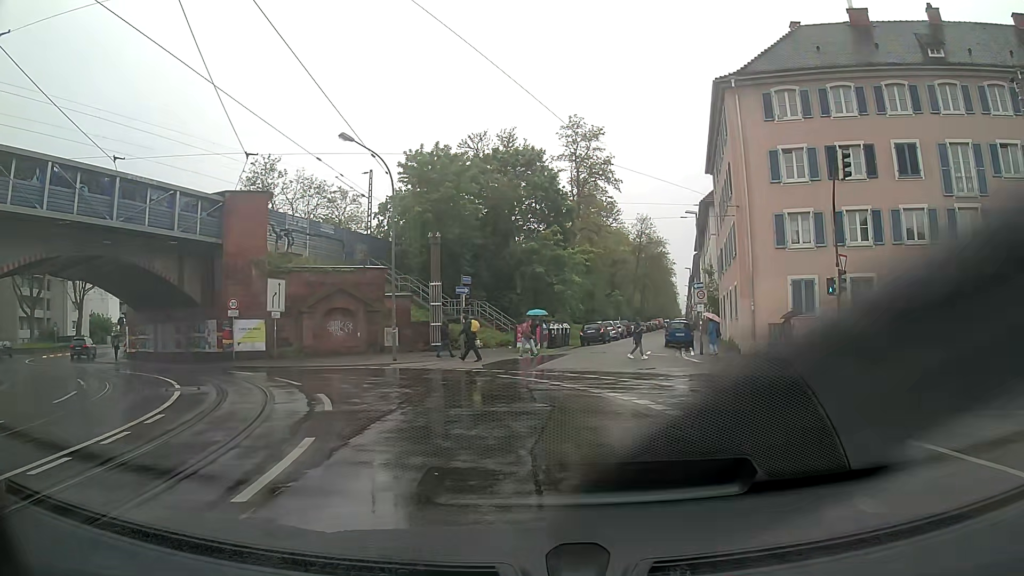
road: primary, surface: asphalt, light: Day
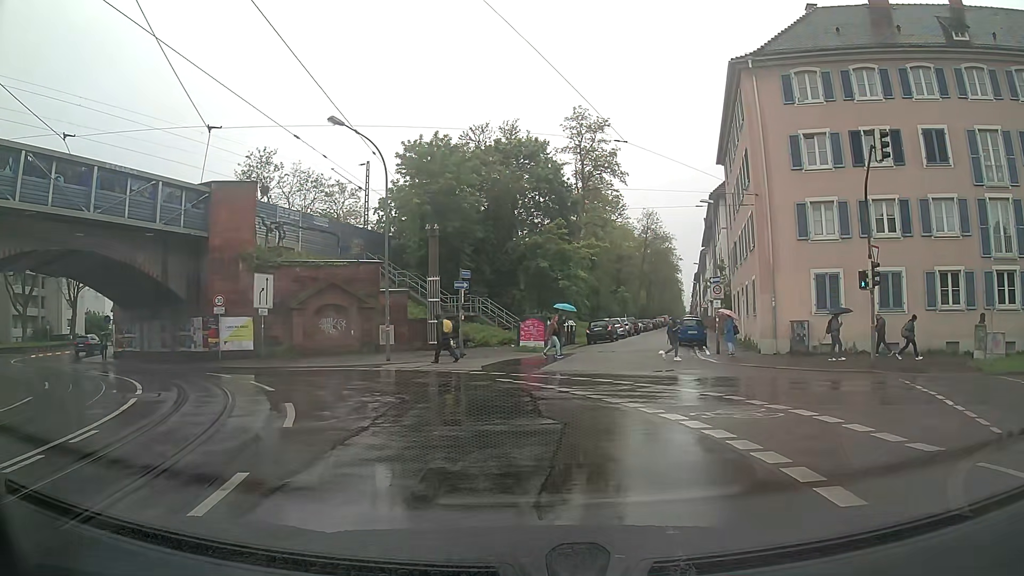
(0.0, +2.2) m; +1°
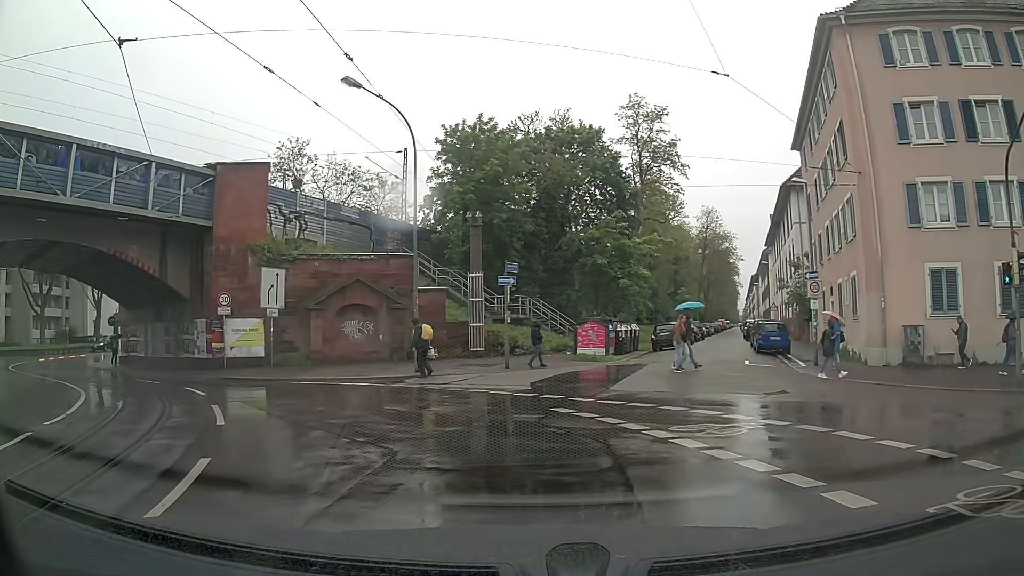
(-0.1, +5.2) m; -3°
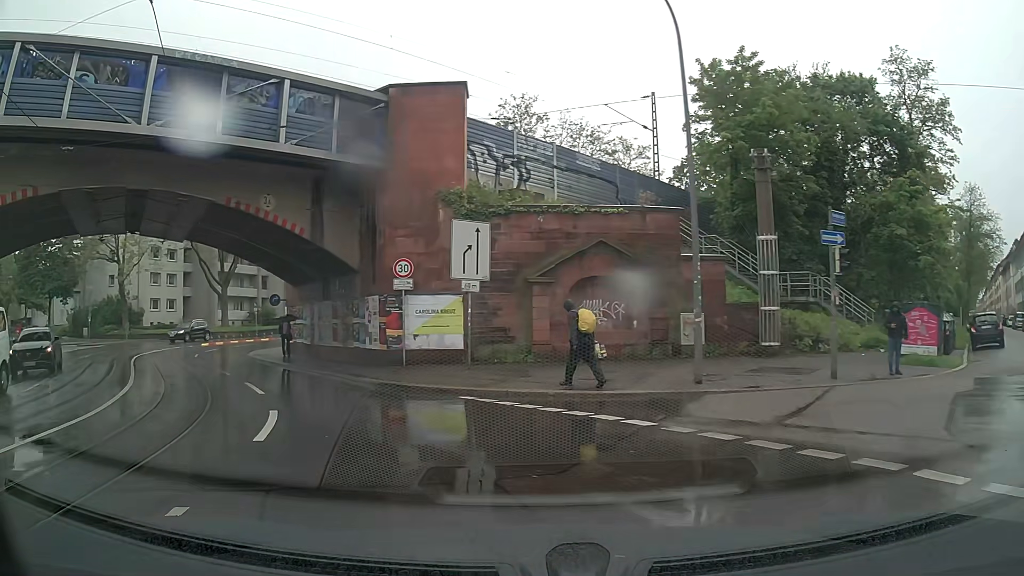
(-1.8, +9.0) m; -23°
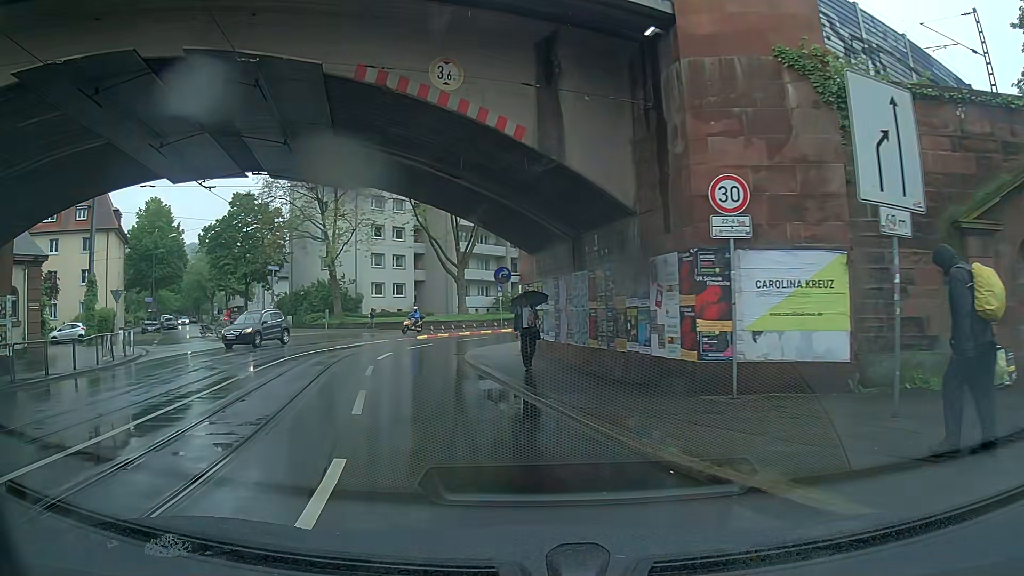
(-2.0, +10.6) m; -20°
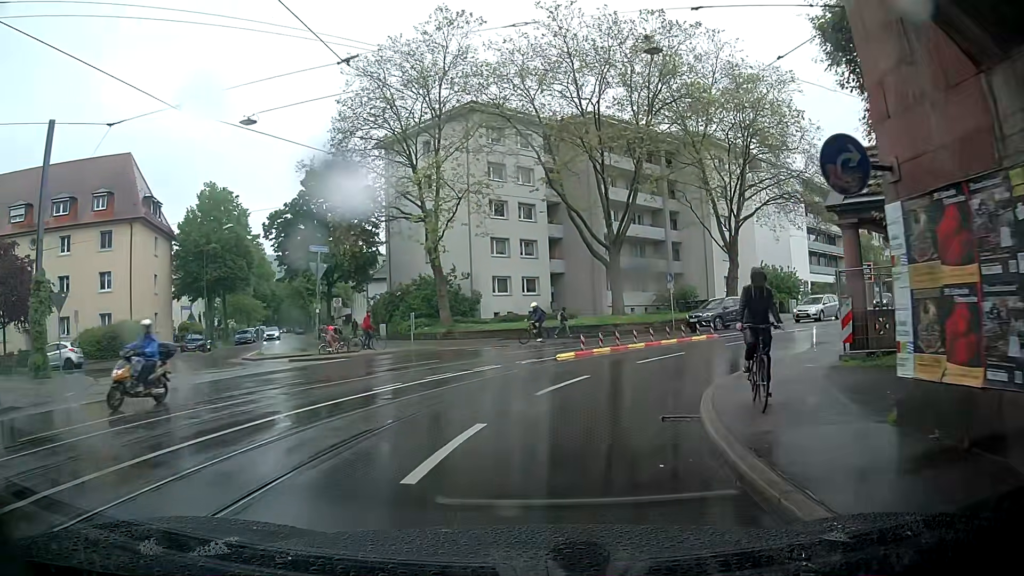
(-2.4, +15.9) m; -9°
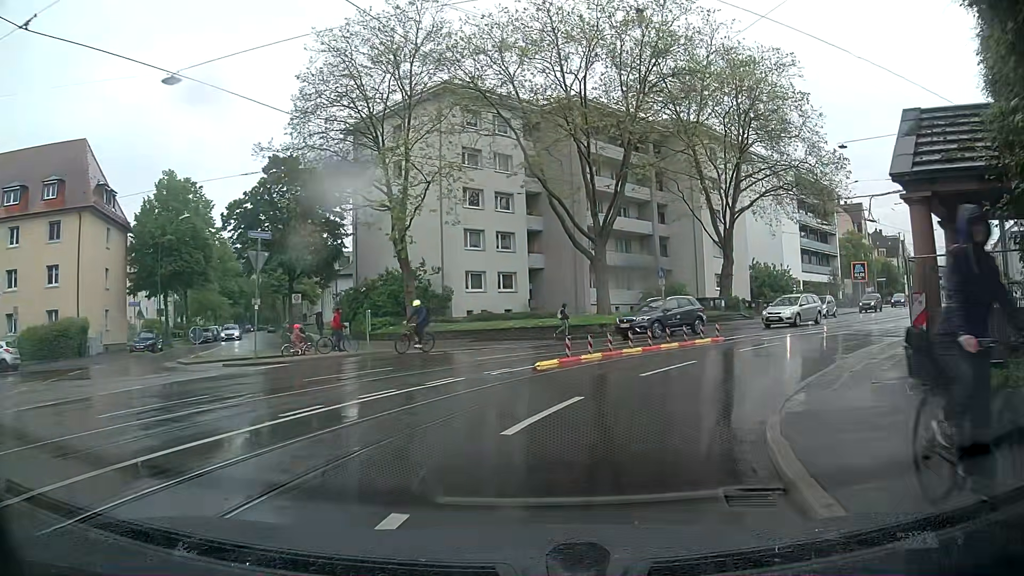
(0.0, +4.0) m; -1°
(+2, +10) (+7, +18) (+14, +25) (+22, +31) (+30, +38) (+37, +44) (+45, +51) (+52, +58) (+58, +66) (+64, +73) m
